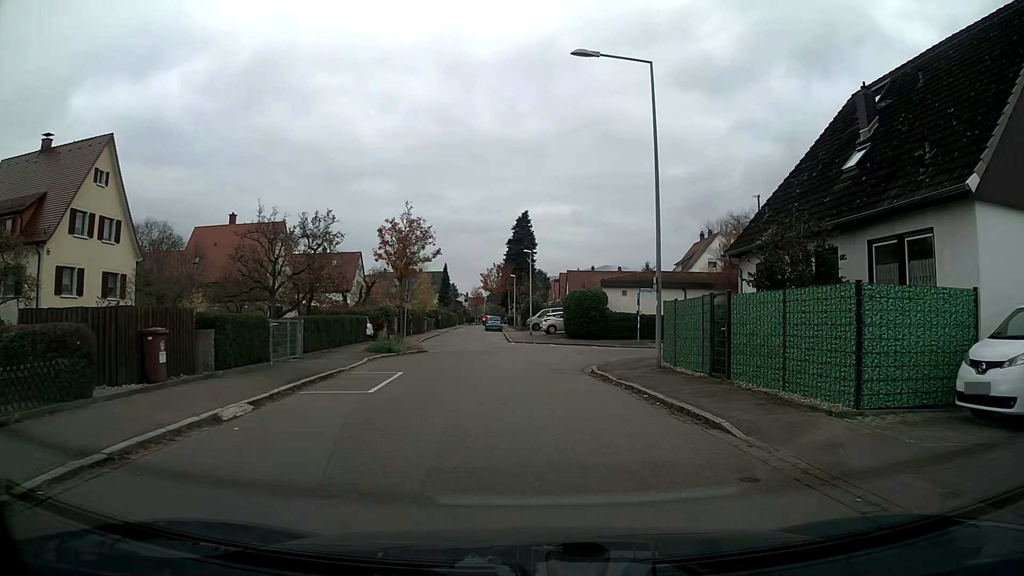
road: residential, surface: asphalt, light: Day
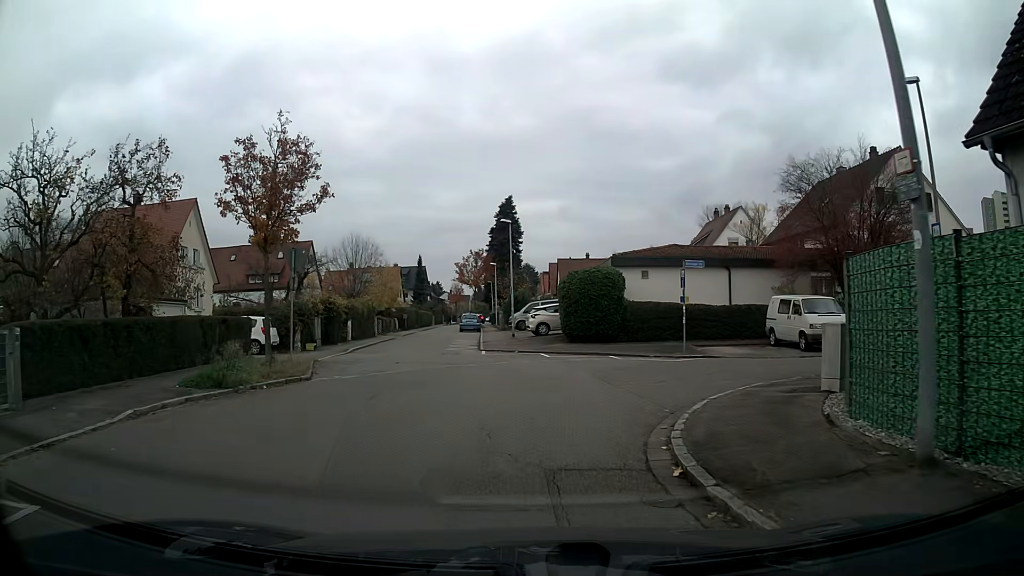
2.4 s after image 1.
(+0.2, +13.8) m; +1°
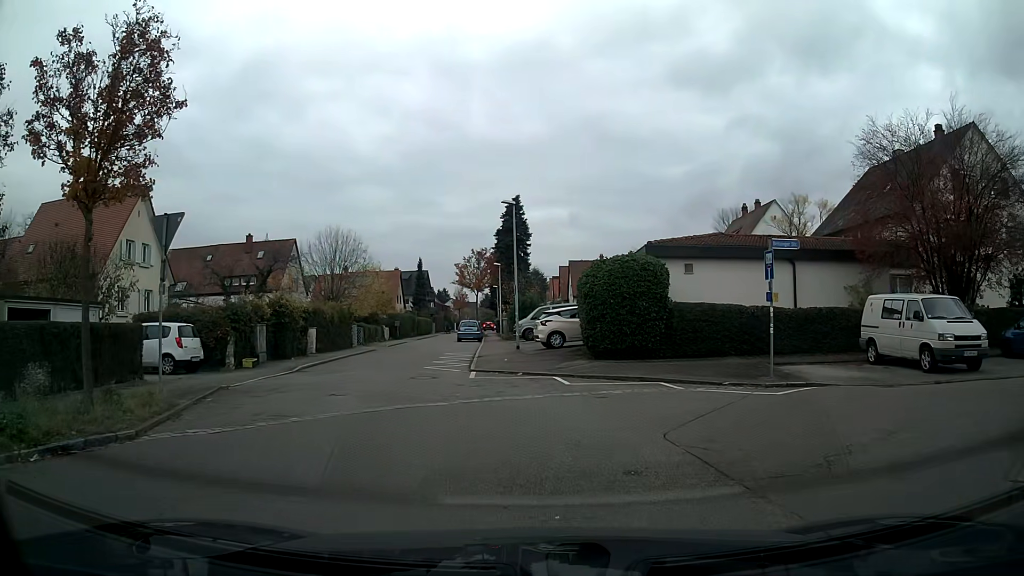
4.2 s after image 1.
(-0.1, +7.4) m; -2°
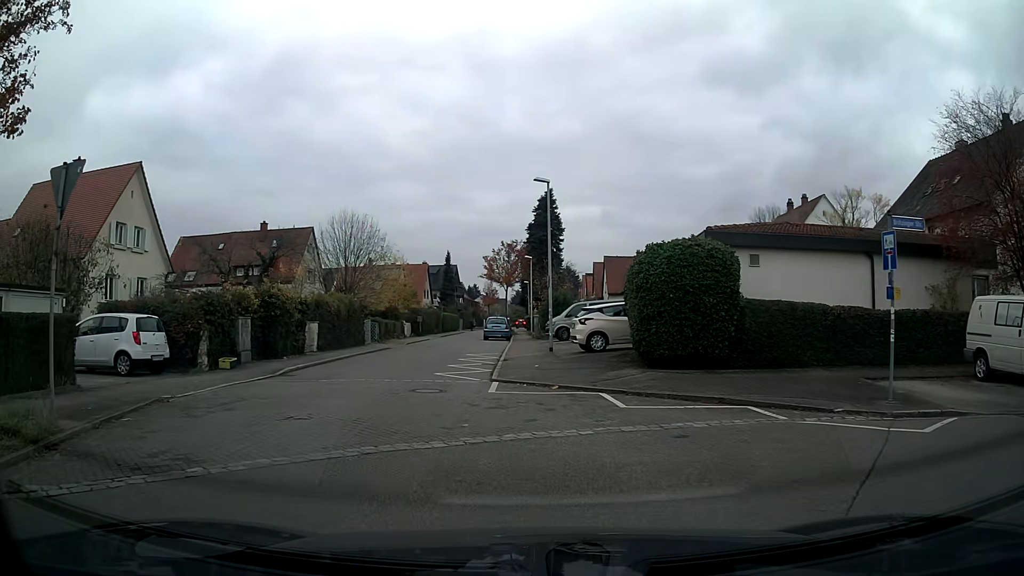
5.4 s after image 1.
(-0.1, +4.0) m; -3°
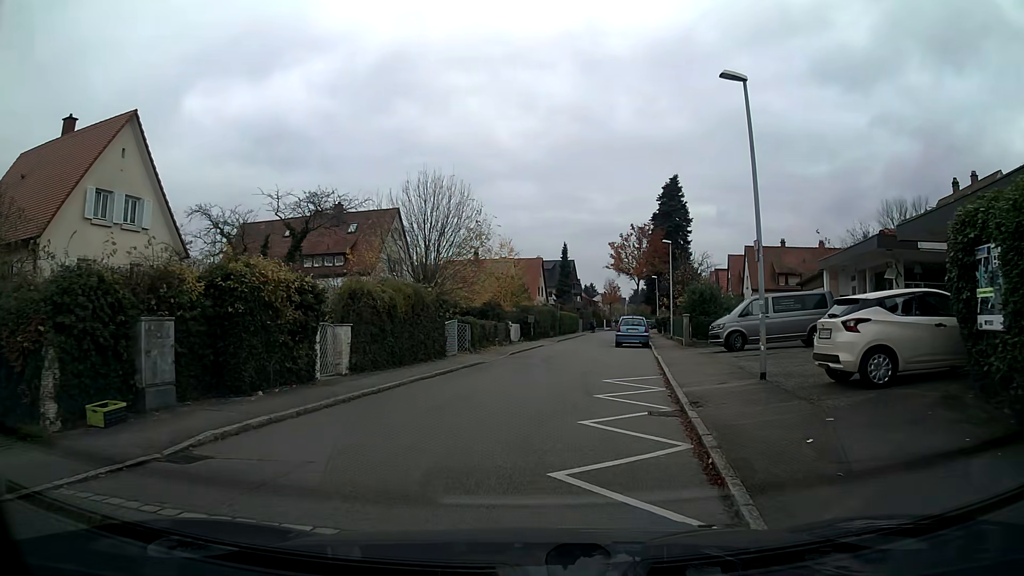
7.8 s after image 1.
(-1.1, +11.0) m; -7°
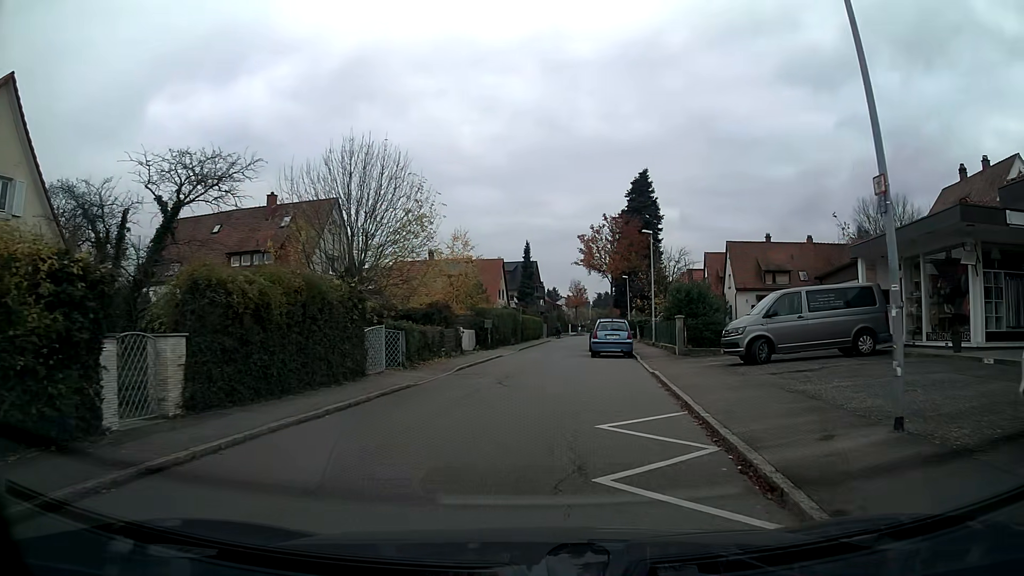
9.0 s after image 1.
(+0.2, +6.3) m; +3°
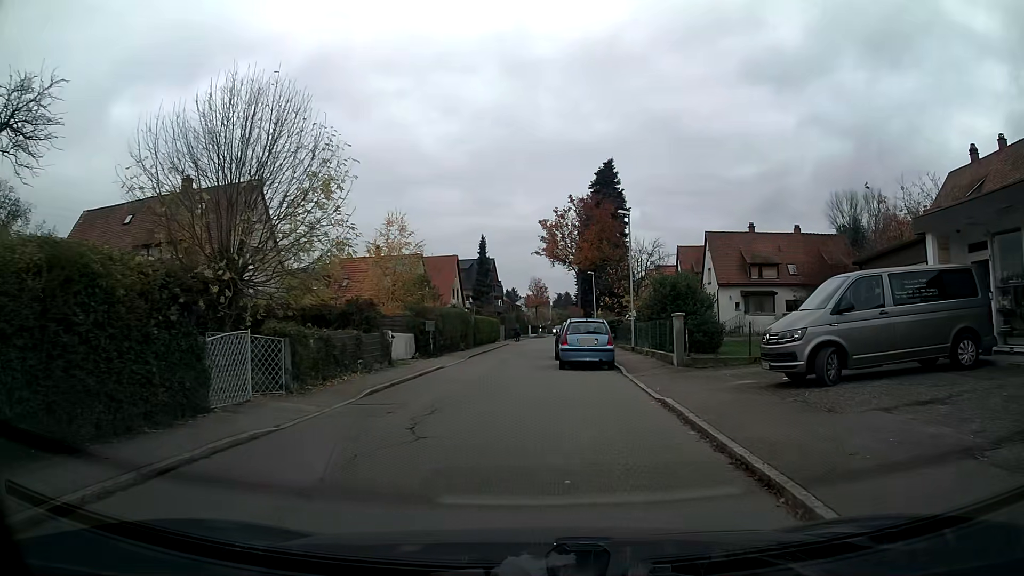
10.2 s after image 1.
(+0.2, +6.6) m; +2°
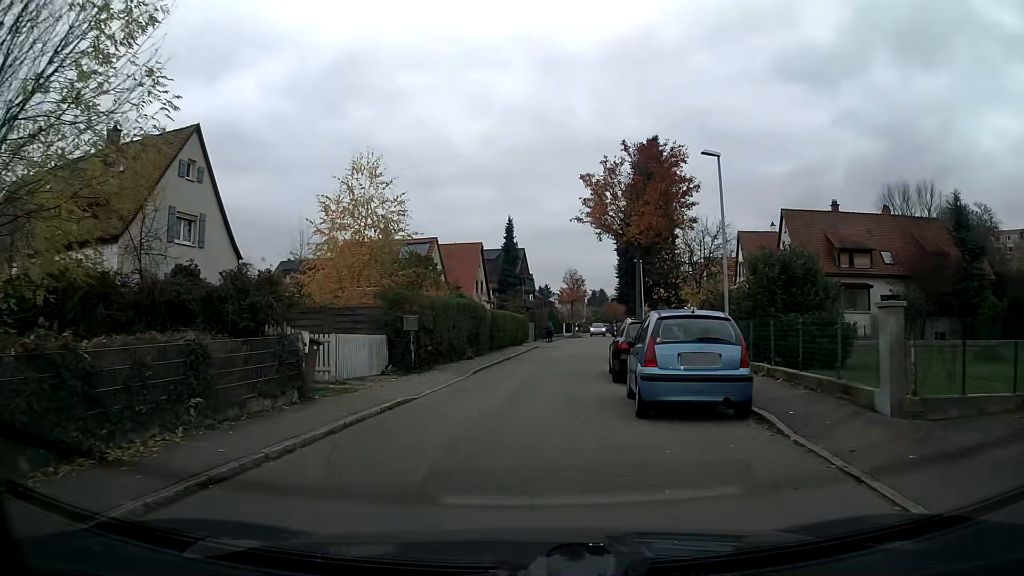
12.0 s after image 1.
(-0.2, +10.7) m; -3°
(0, +10) (+1, +20) (+3, +30) (+5, +40) (+6, +50) (+7, +59) (+8, +69) (+9, +79) (+11, +89) (+12, +99) m
